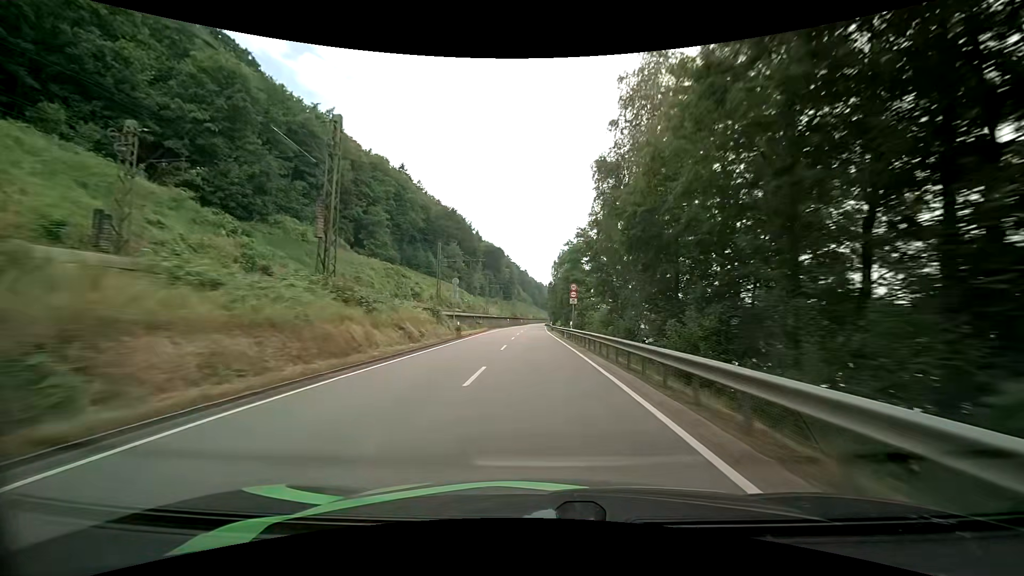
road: primary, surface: asphalt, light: Day
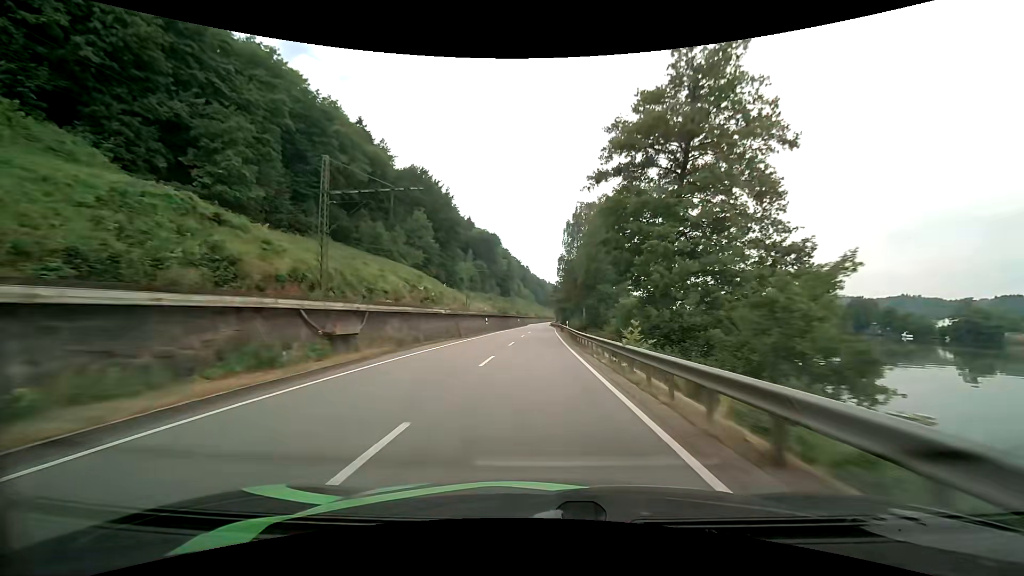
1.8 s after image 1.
(0.0, +43.4) m; 0°
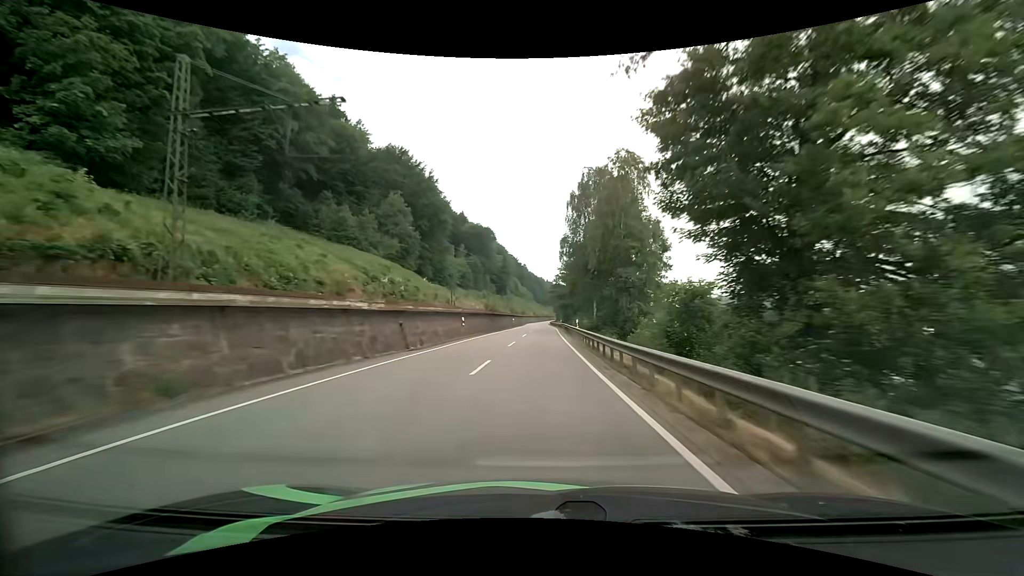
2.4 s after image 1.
(0.0, +14.5) m; 0°
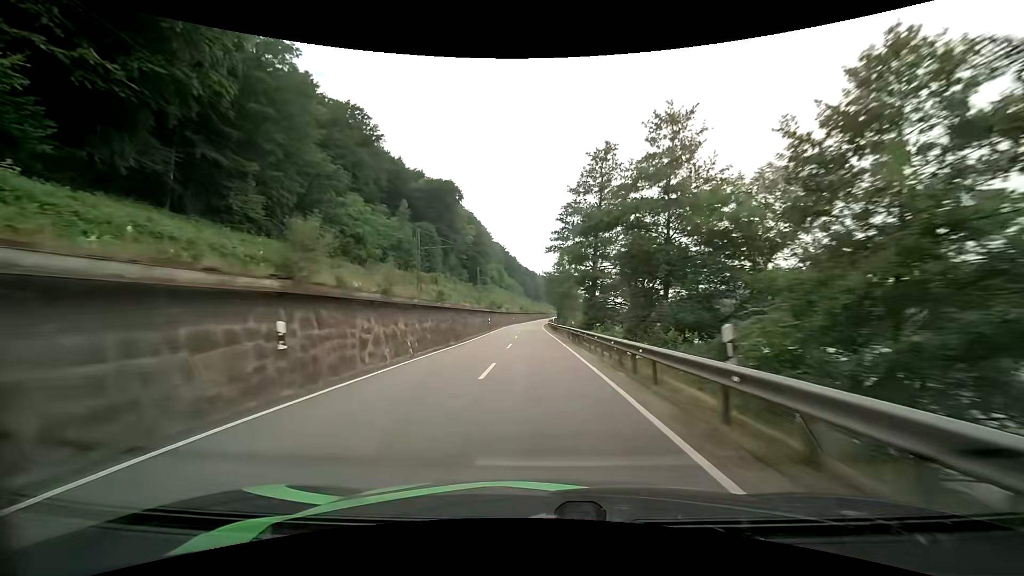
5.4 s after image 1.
(+0.7, +72.3) m; +1°
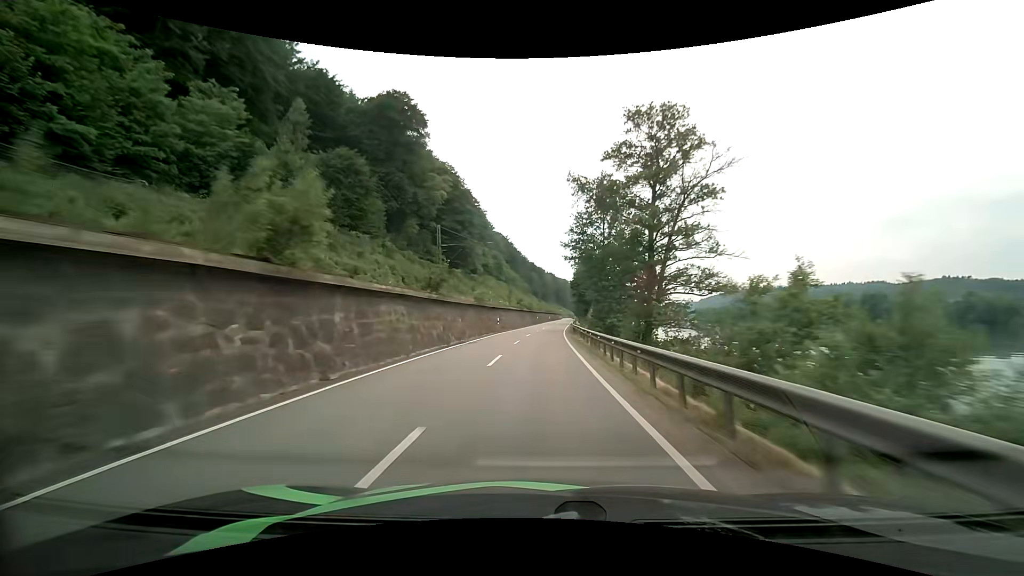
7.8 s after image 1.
(-0.9, +56.9) m; -1°
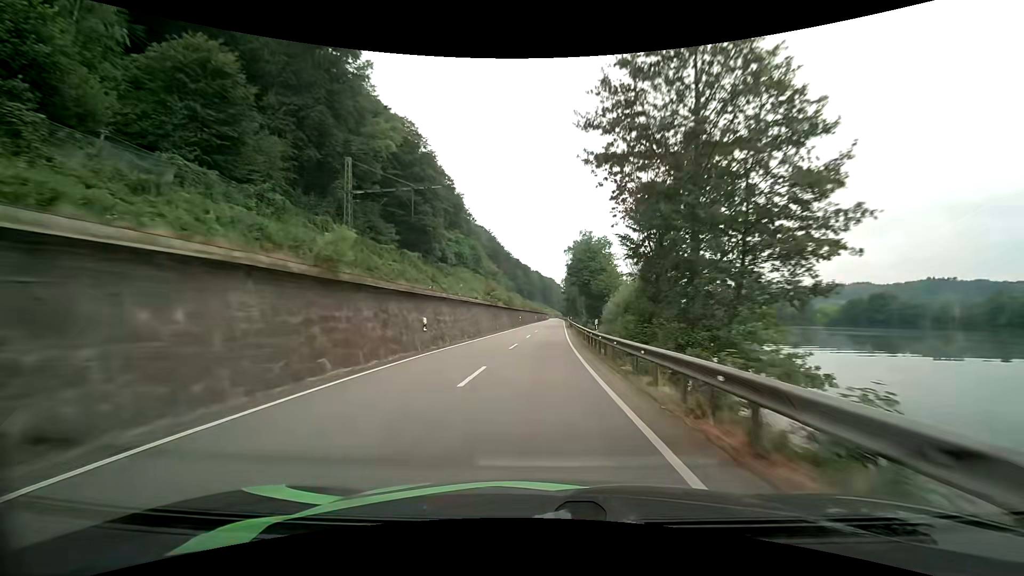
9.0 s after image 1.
(+0.3, +28.0) m; +1°
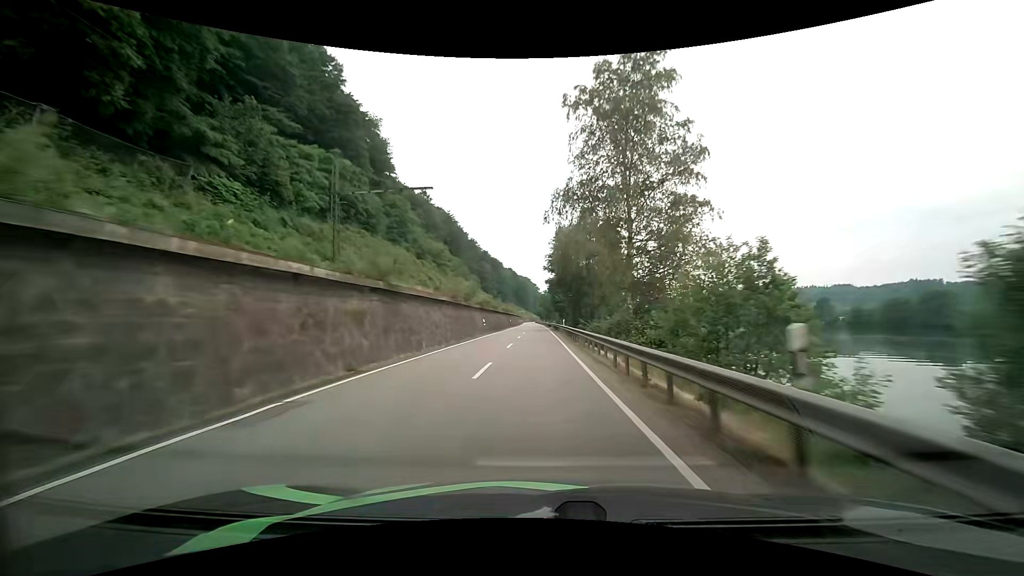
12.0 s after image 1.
(+2.4, +70.1) m; +3°
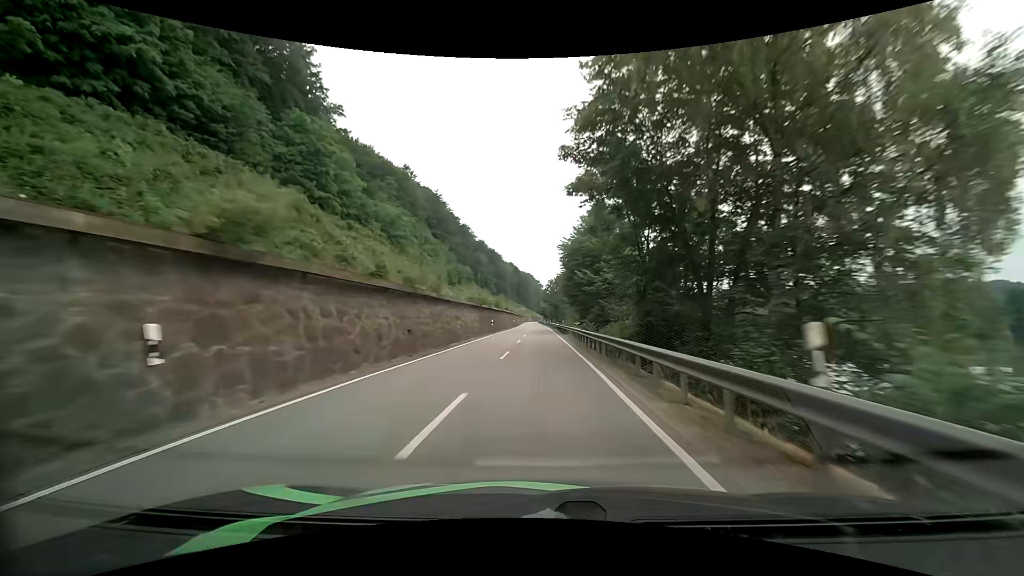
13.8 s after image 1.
(0.0, +42.2) m; 0°
(0, +10) (0, +20) (0, +30) (0, +40) (0, +50) (0, +60) (0, +70) (0, +80) (0, +90) (0, +100) m
